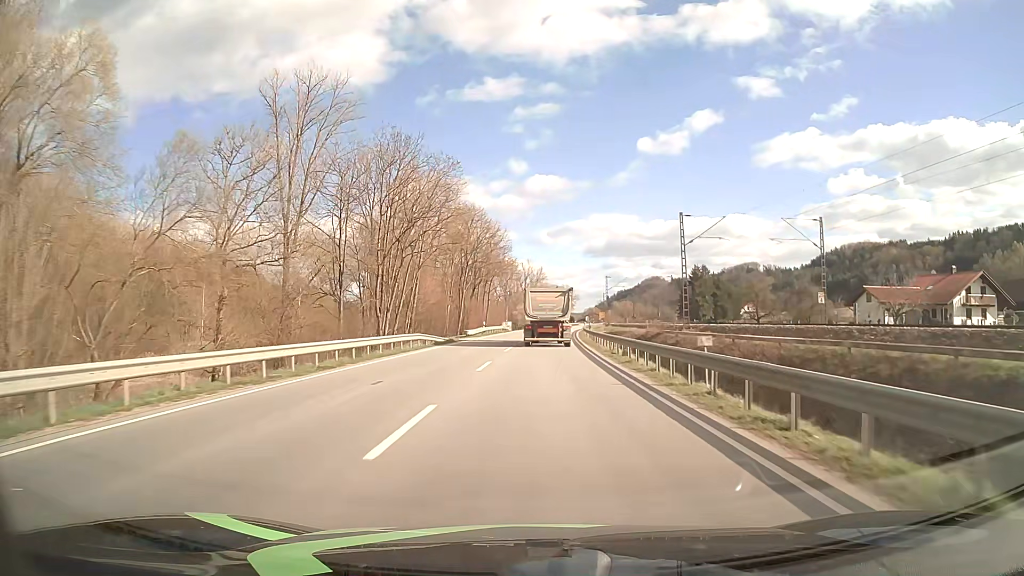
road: primary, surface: asphalt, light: Day
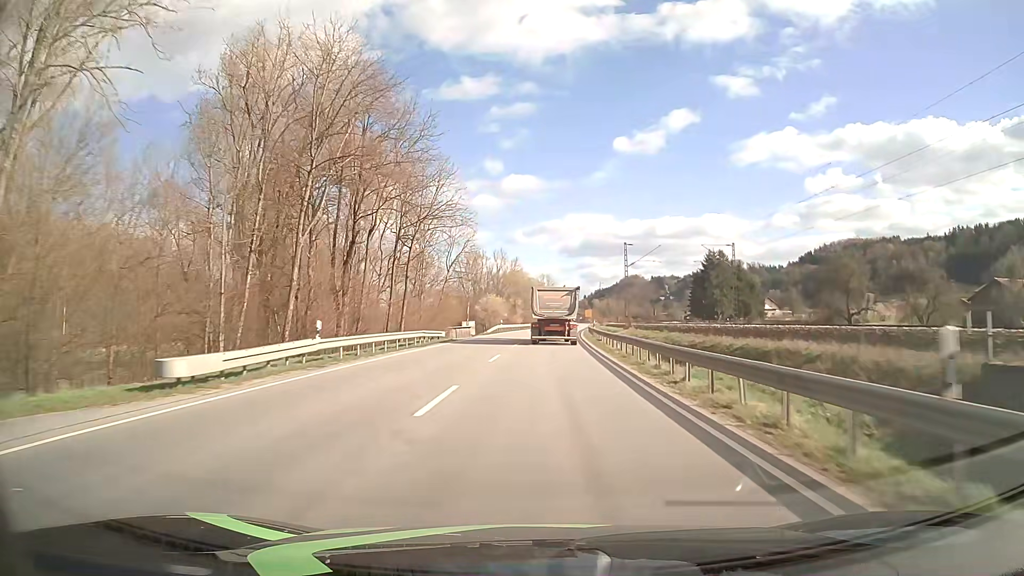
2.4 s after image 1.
(+0.9, +46.2) m; +2°
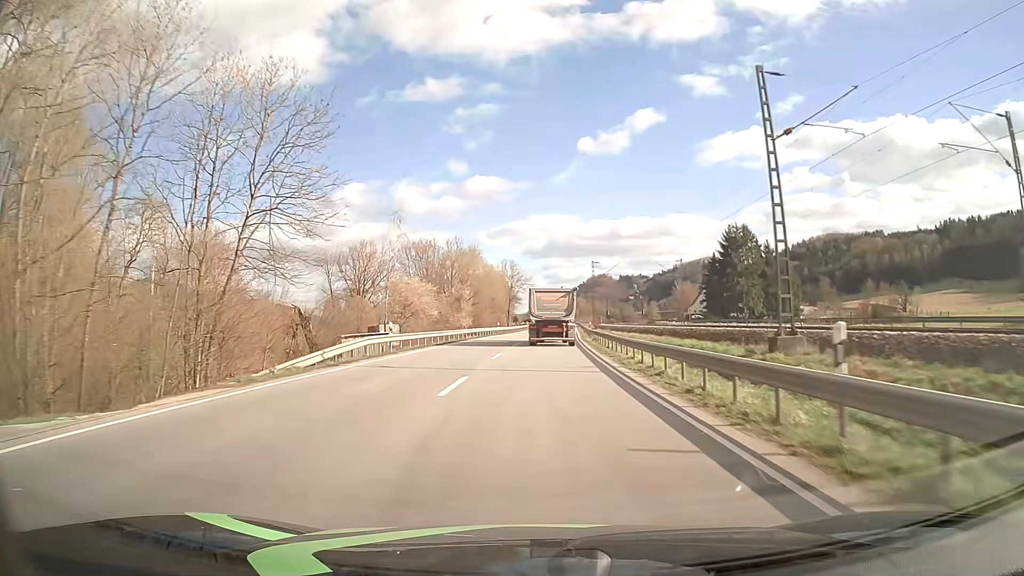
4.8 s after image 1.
(+1.4, +46.3) m; +3°
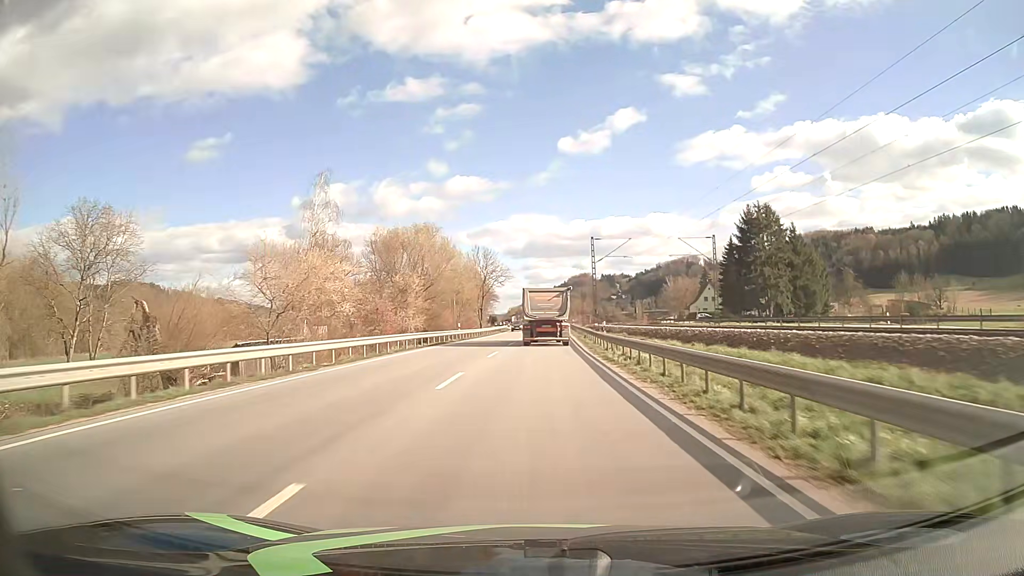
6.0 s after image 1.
(+0.4, +23.3) m; +2°
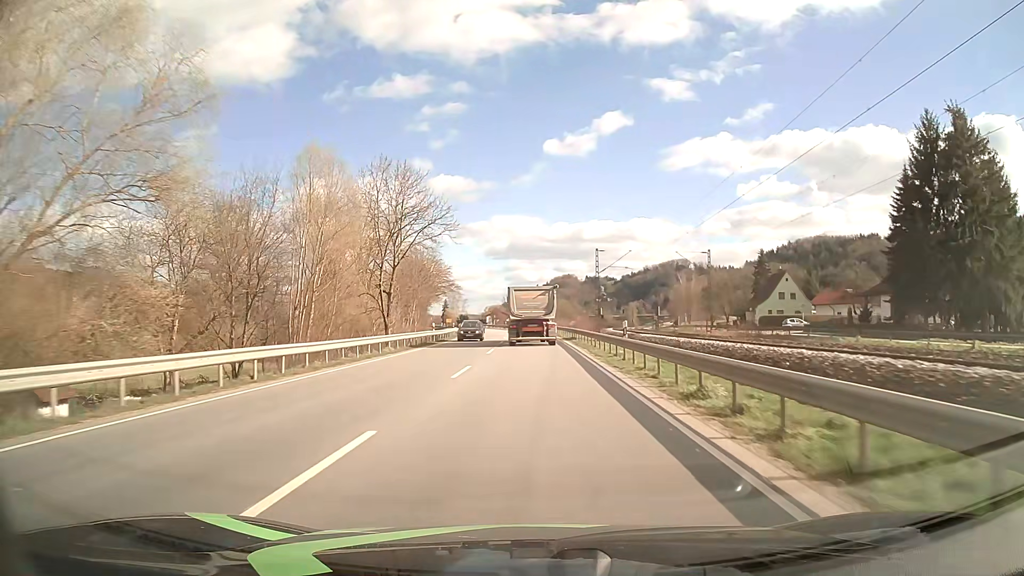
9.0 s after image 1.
(+1.1, +58.4) m; +2°
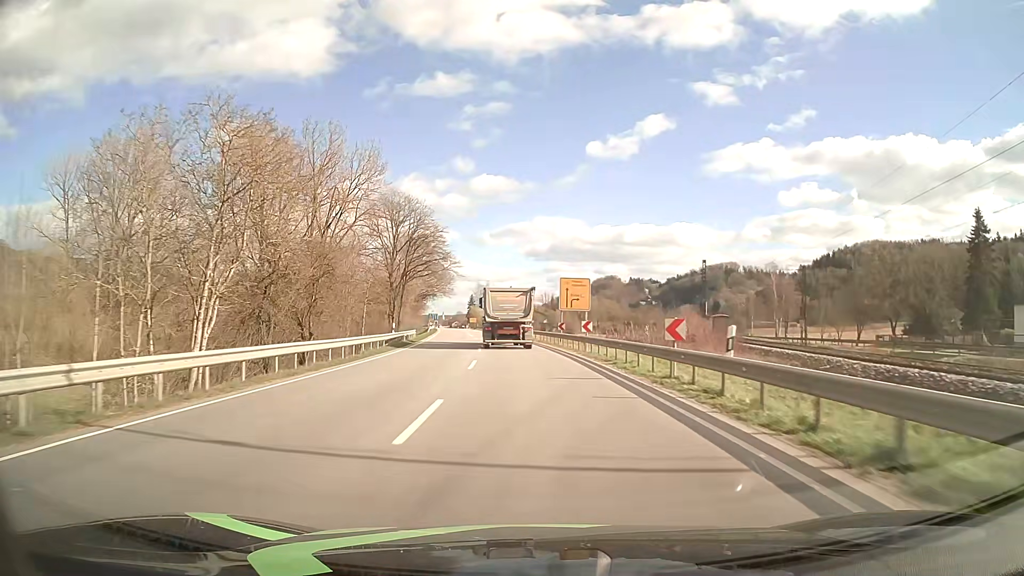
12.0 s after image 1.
(-0.8, +57.9) m; -3°
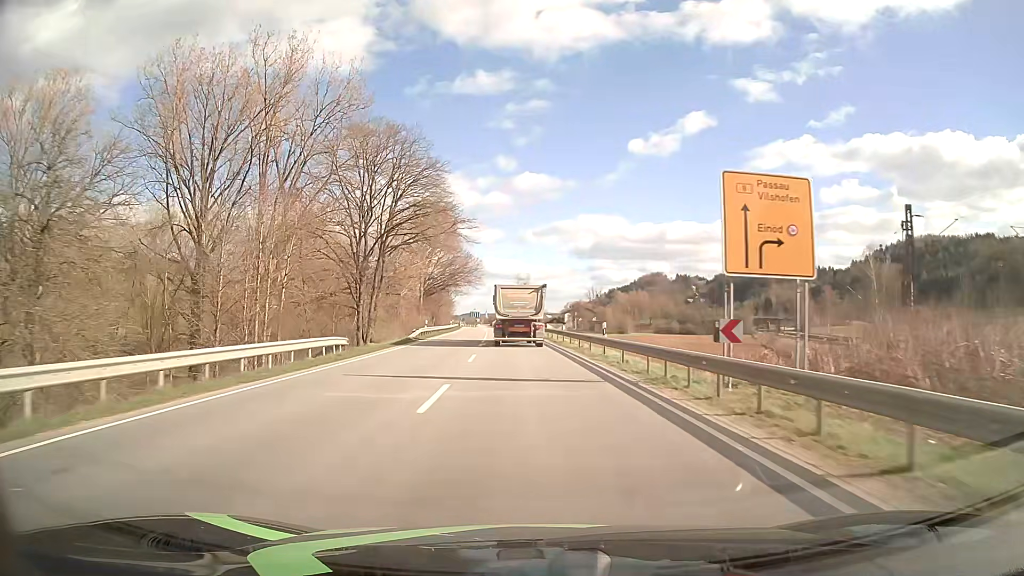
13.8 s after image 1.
(-1.2, +34.3) m; -4°
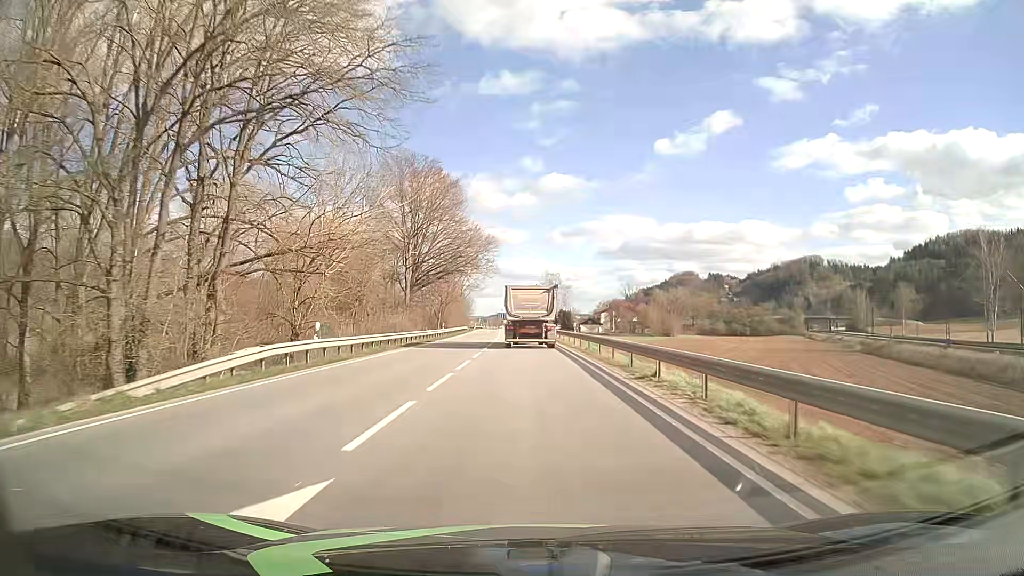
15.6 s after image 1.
(-0.8, +34.0) m; -3°
(0, +10) (0, +20) (0, +30) (-1, +40) (-1, +50) (-1, +60) (-2, +70) (-2, +80) (-2, +90) (-3, +100) m
